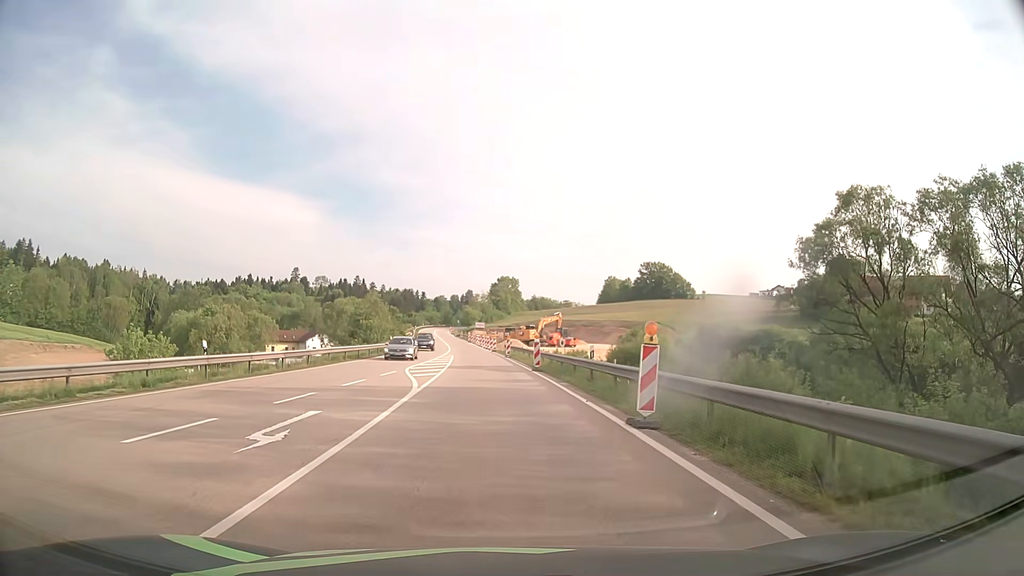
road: primary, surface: asphalt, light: Day
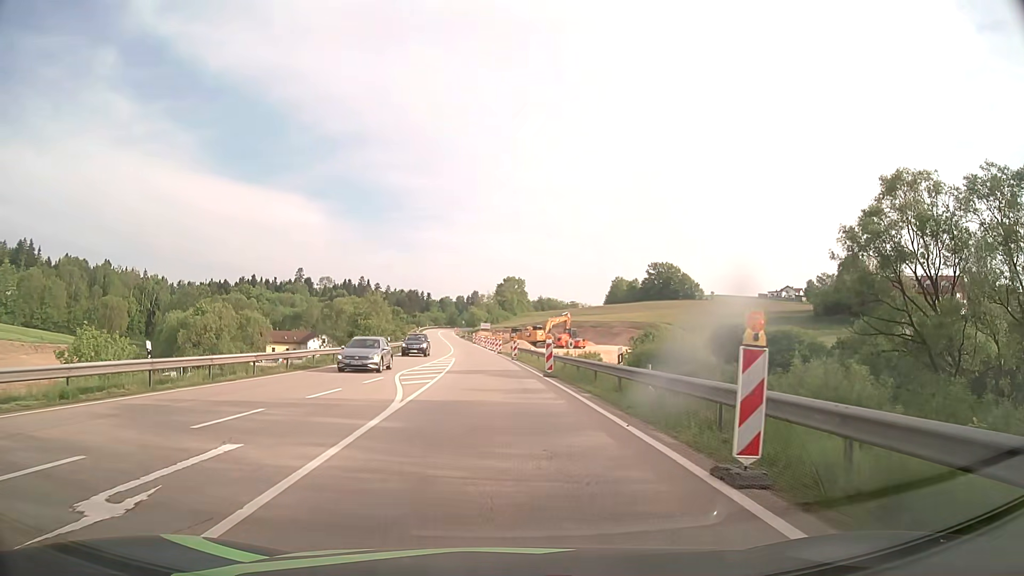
(0.0, +4.4) m; 0°
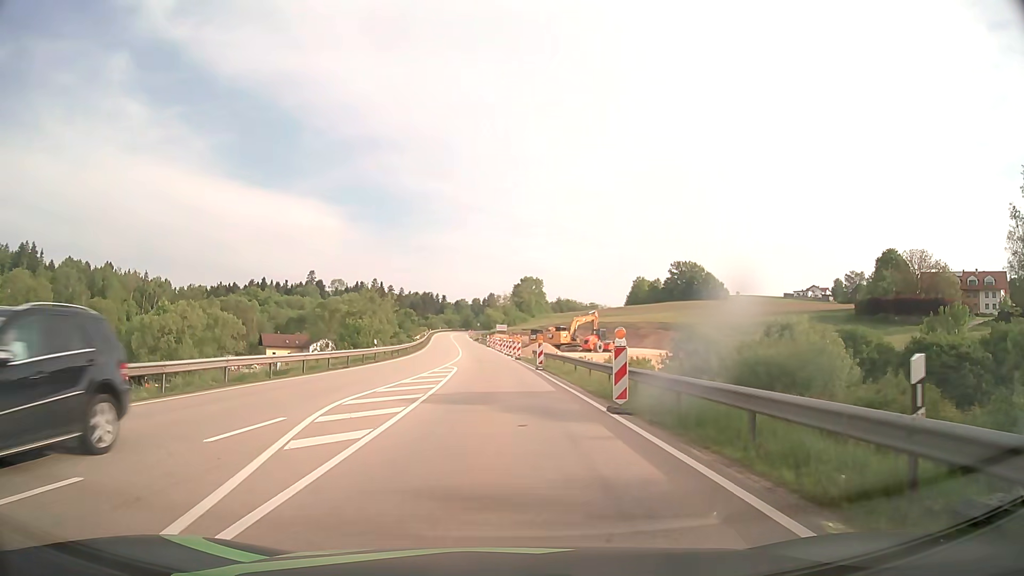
(-0.2, +13.1) m; -1°
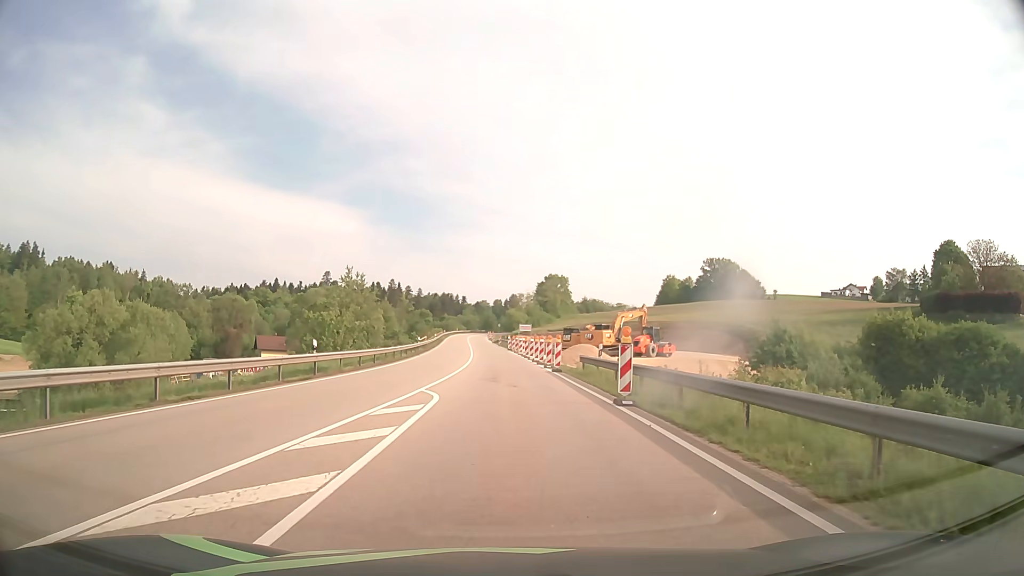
(-0.3, +19.0) m; -2°
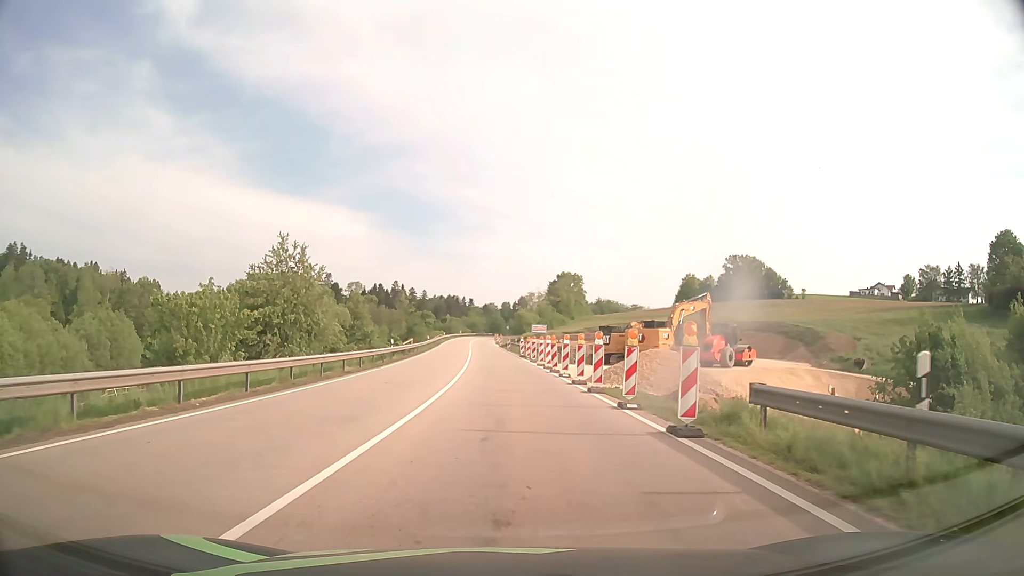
(-0.1, +20.6) m; -1°
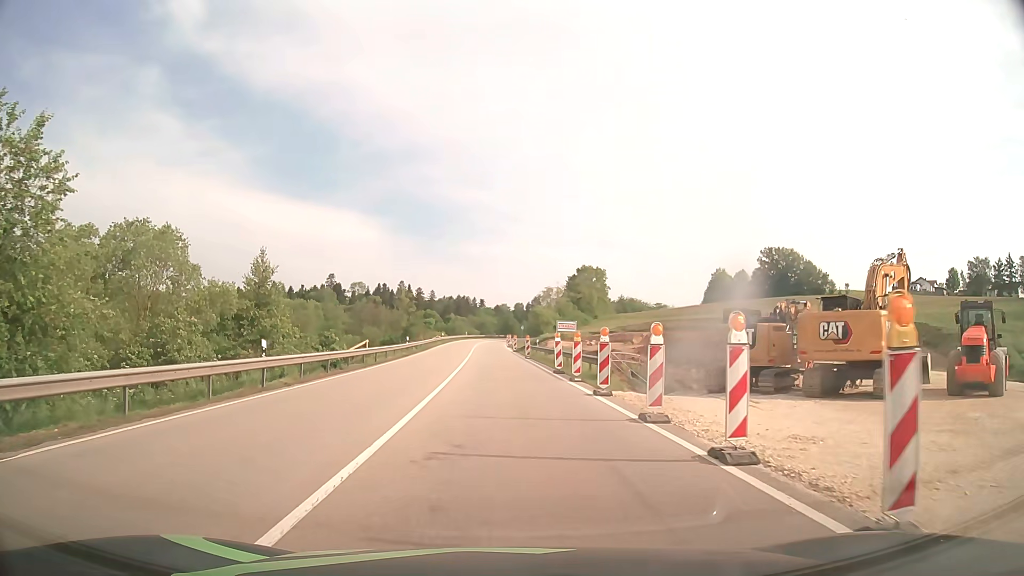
(-0.3, +26.6) m; -1°
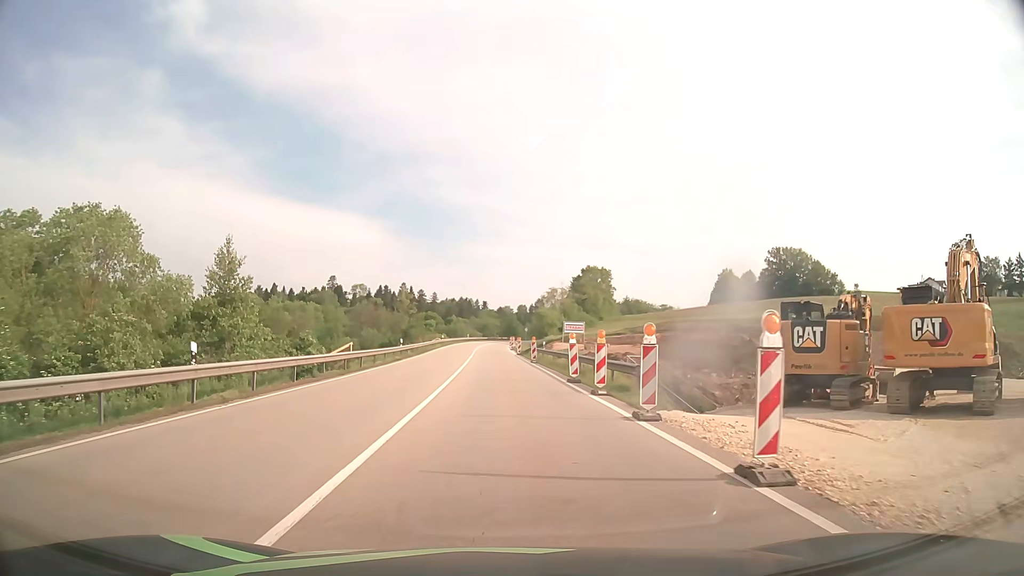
(0.0, +4.9) m; -1°
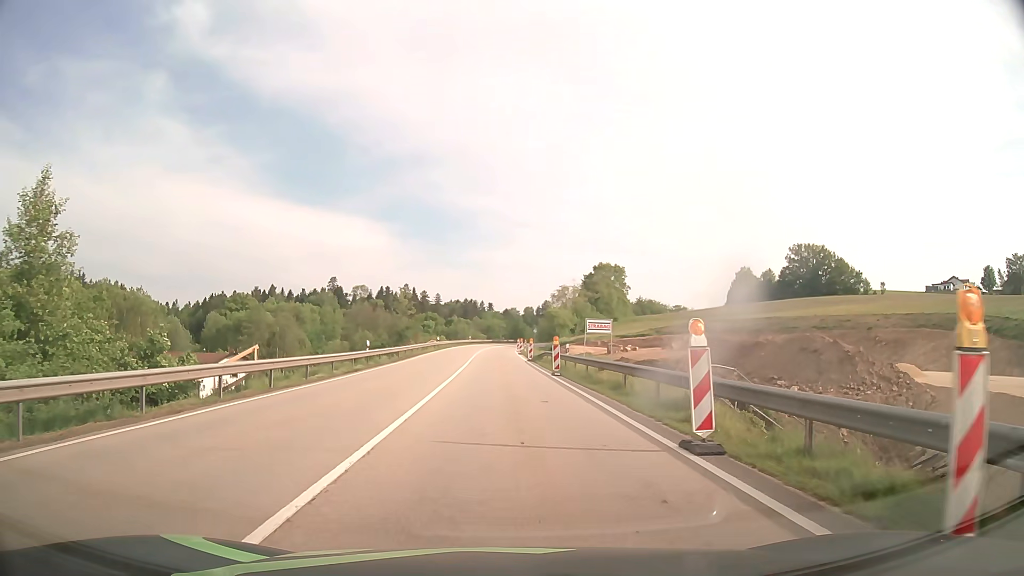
(0.0, +14.5) m; 0°
